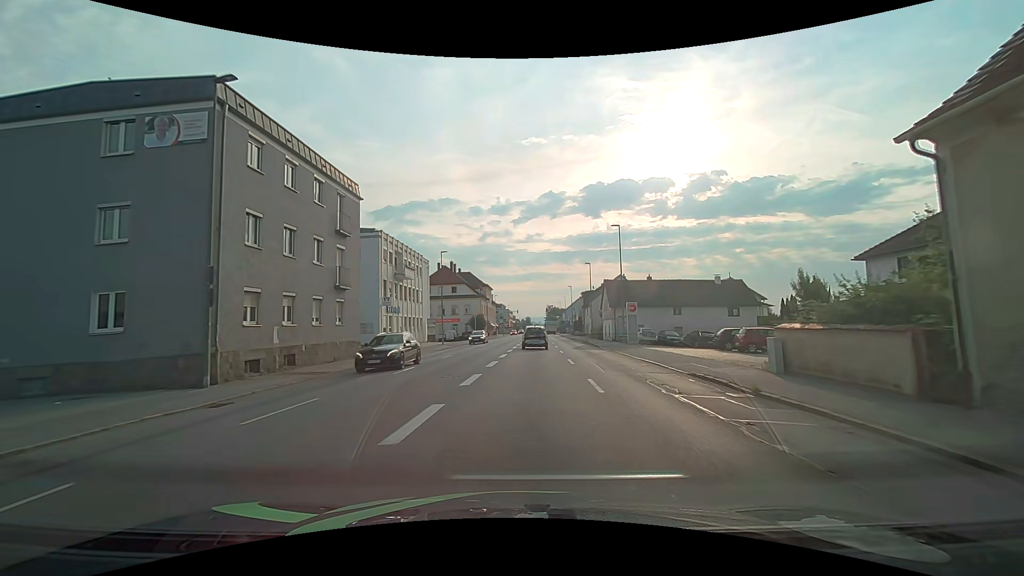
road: tertiary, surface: asphalt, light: Day
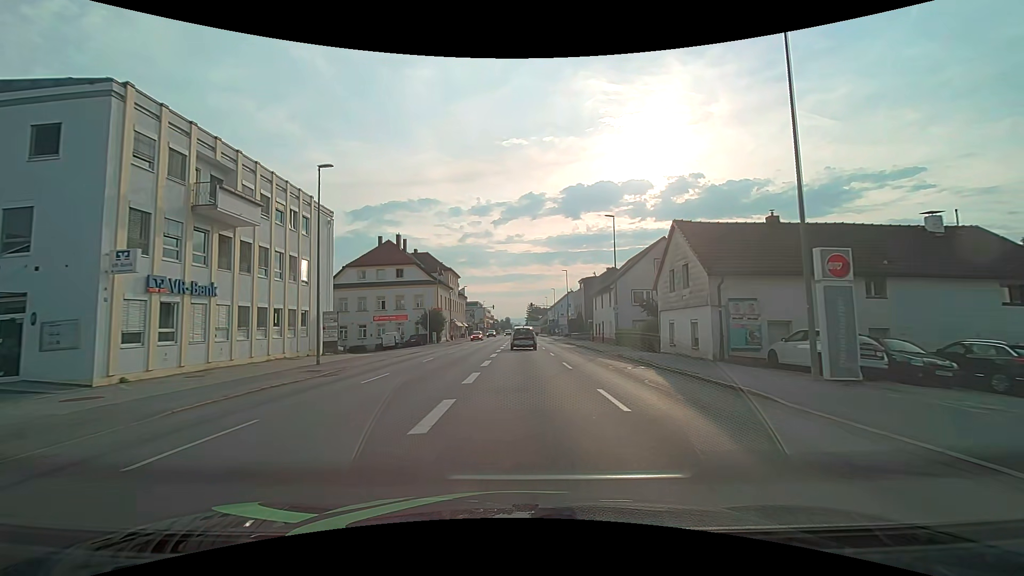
(+0.7, +29.6) m; +3°
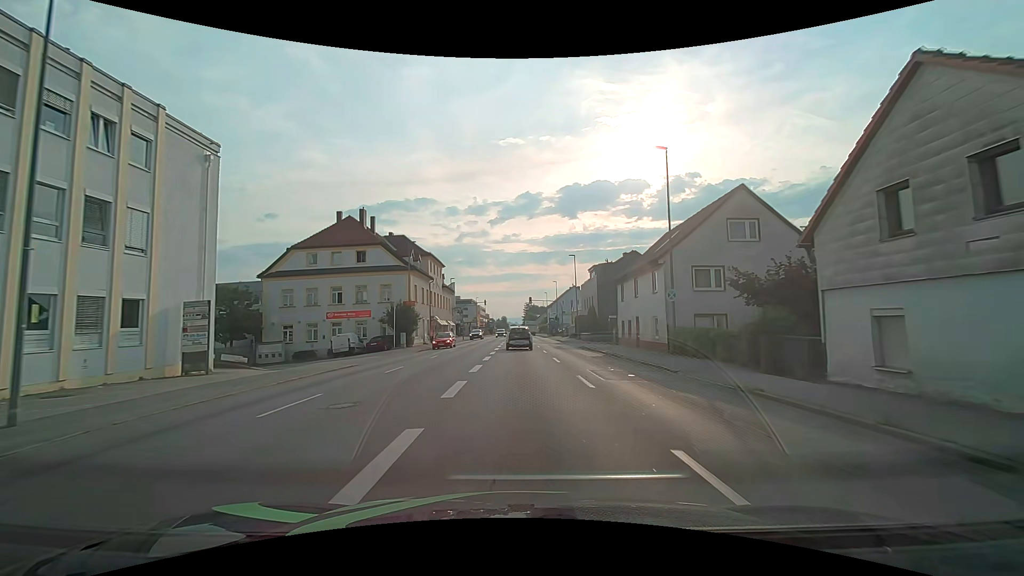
(0.0, +15.0) m; 0°
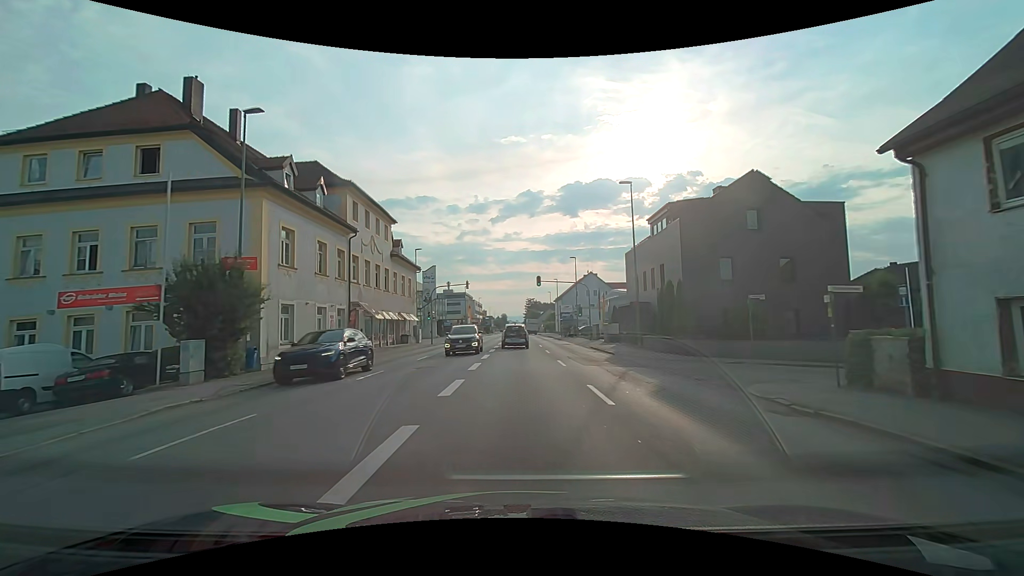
(0.0, +29.8) m; 0°
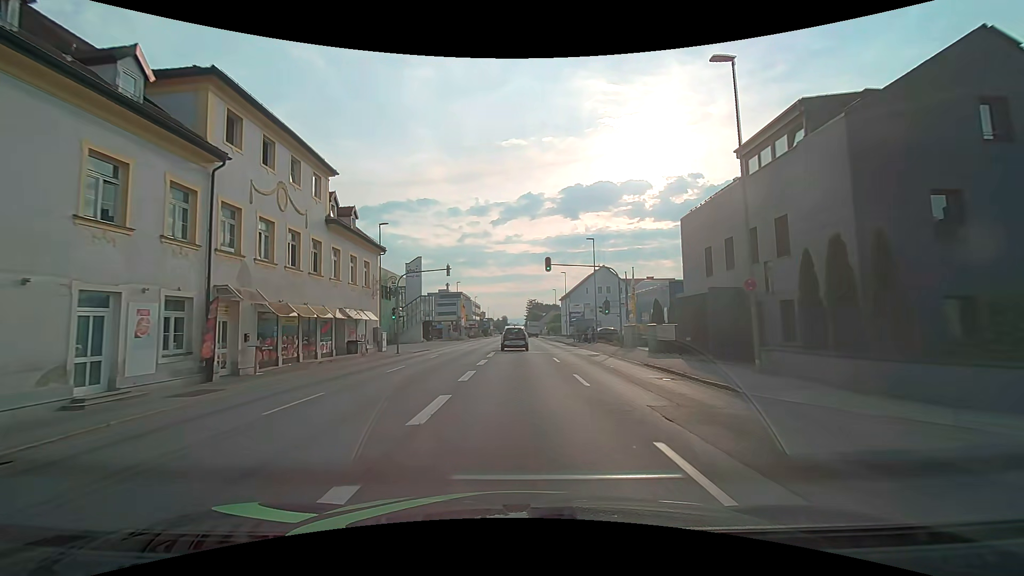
(0.0, +14.6) m; 0°
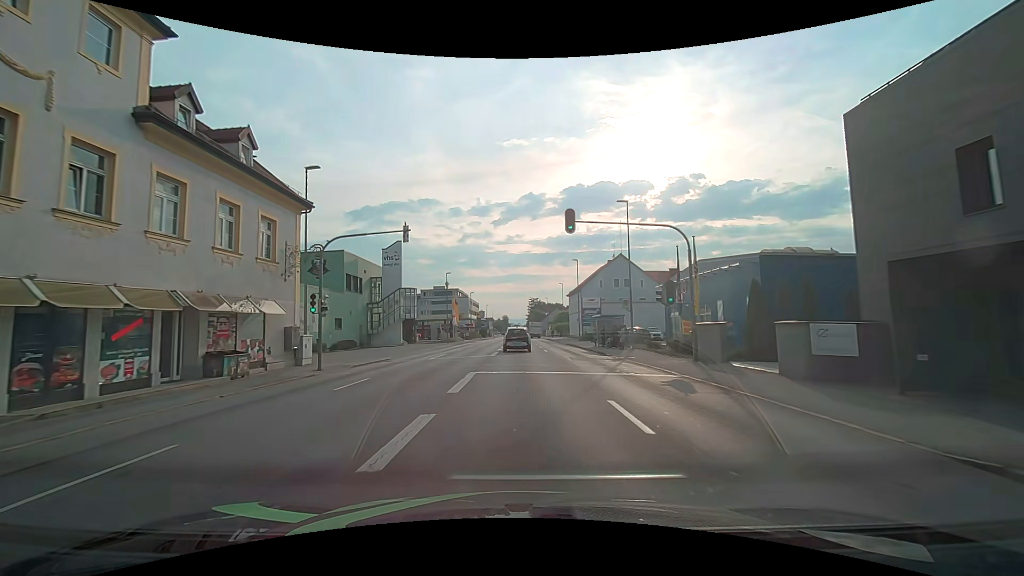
(0.0, +14.4) m; 0°
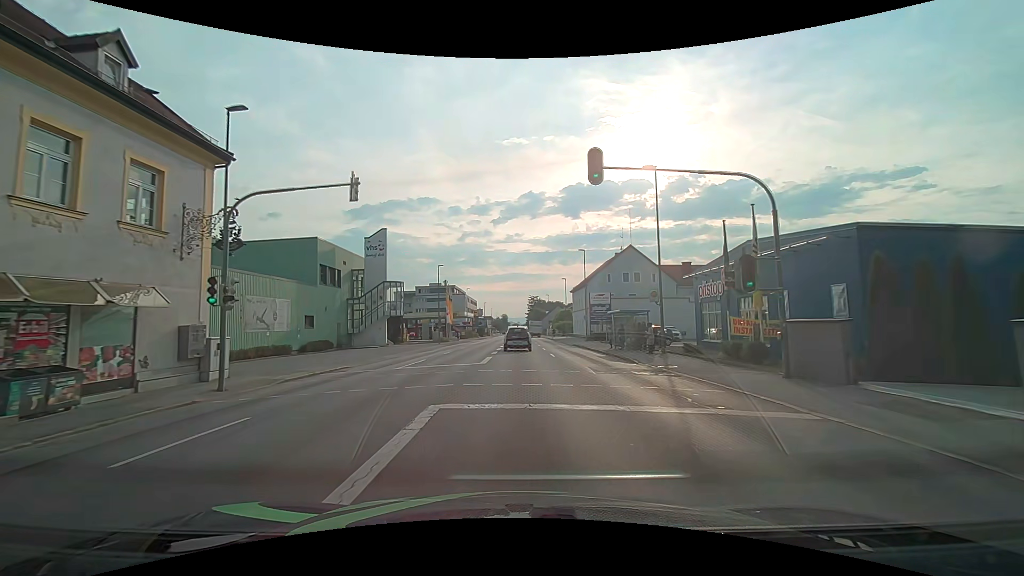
(0.0, +7.2) m; 0°
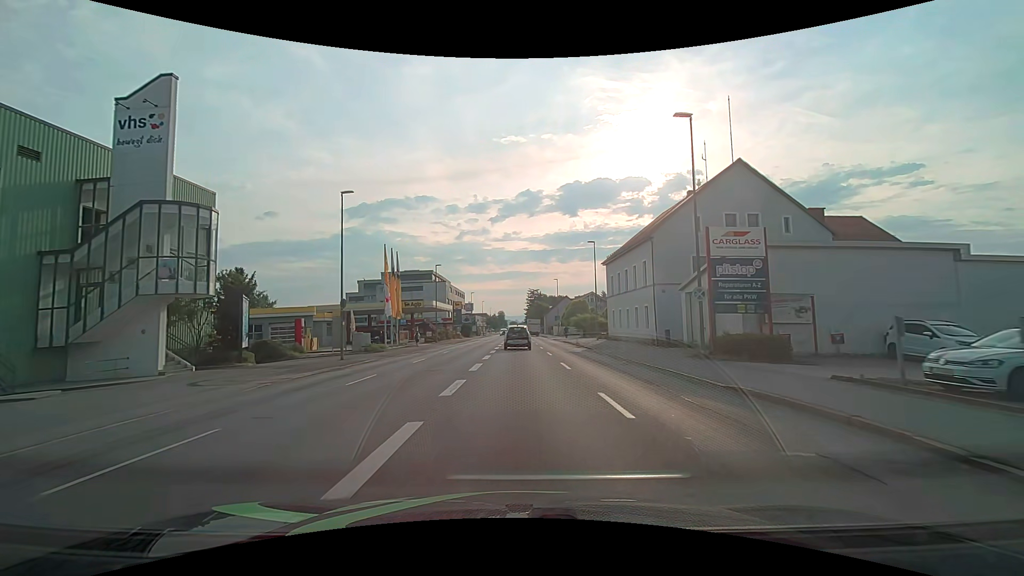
(0.0, +35.6) m; 0°
(0, +10) (0, +20) (0, +30) (0, +40) (0, +50) (0, +60) (0, +70) (0, +80) (0, +90) (0, +100) m
